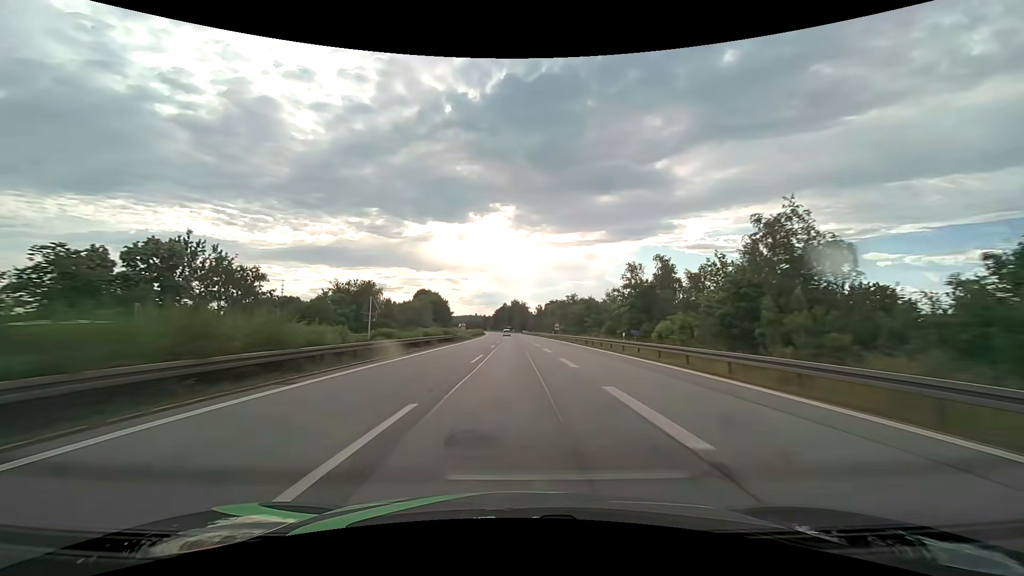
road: motorway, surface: asphalt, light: Day
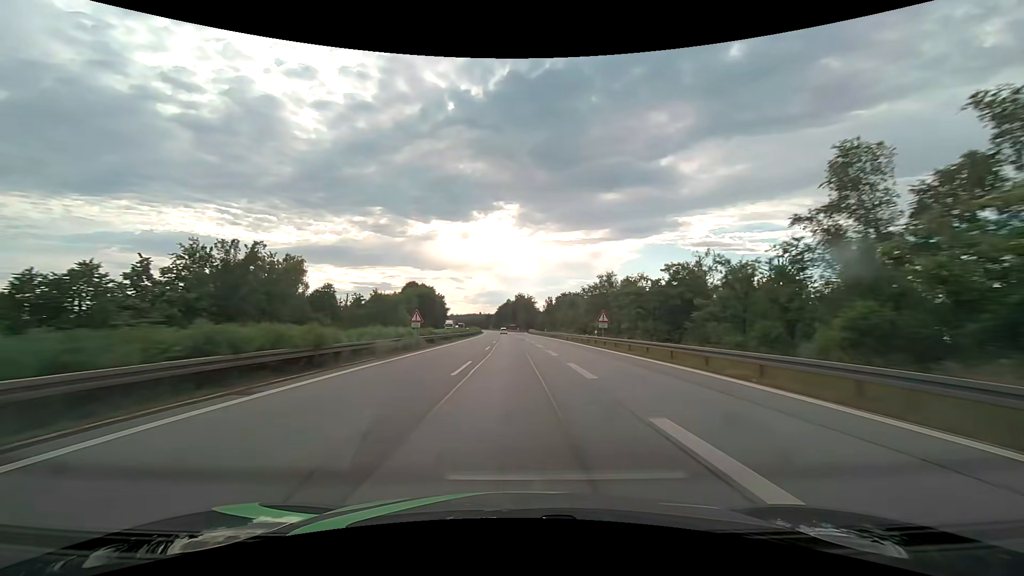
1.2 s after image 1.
(-0.3, +42.2) m; -1°
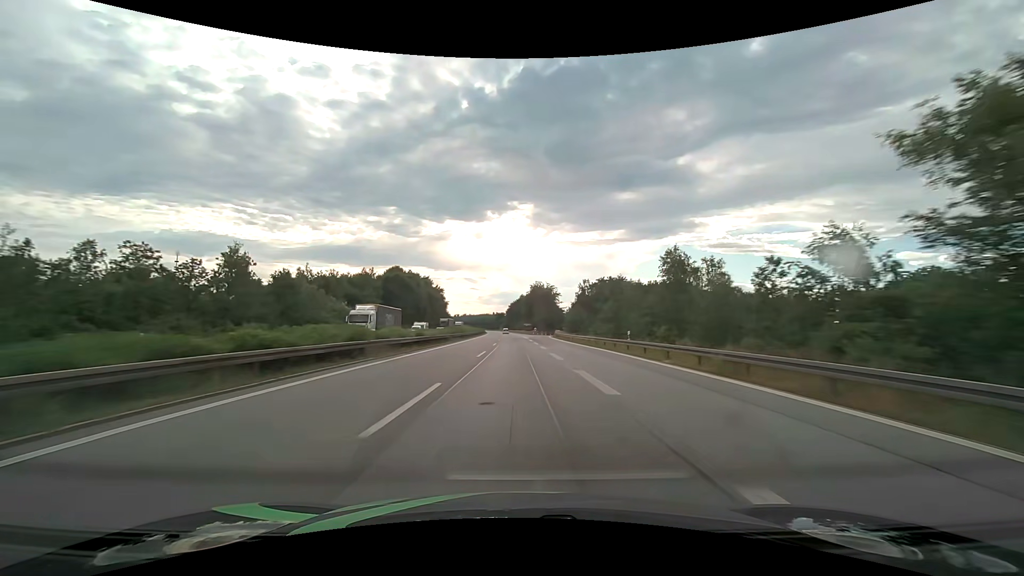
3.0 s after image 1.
(-0.7, +63.3) m; -2°
(0, +10) (0, +20) (0, +30) (0, +40) (0, +50) (-1, +60) (-1, +70) (-1, +80) (-1, +90) (-2, +100) m
